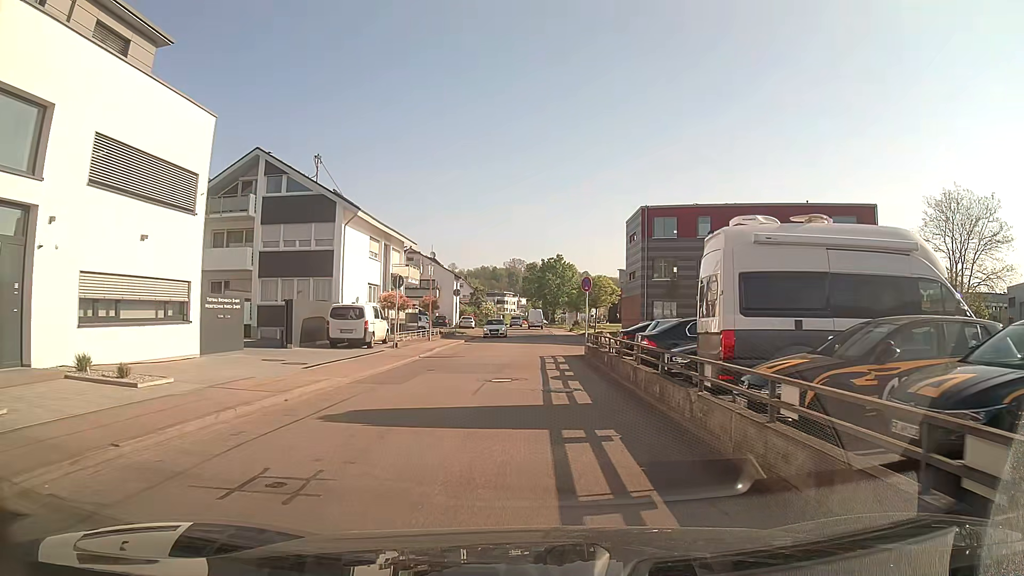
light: Day
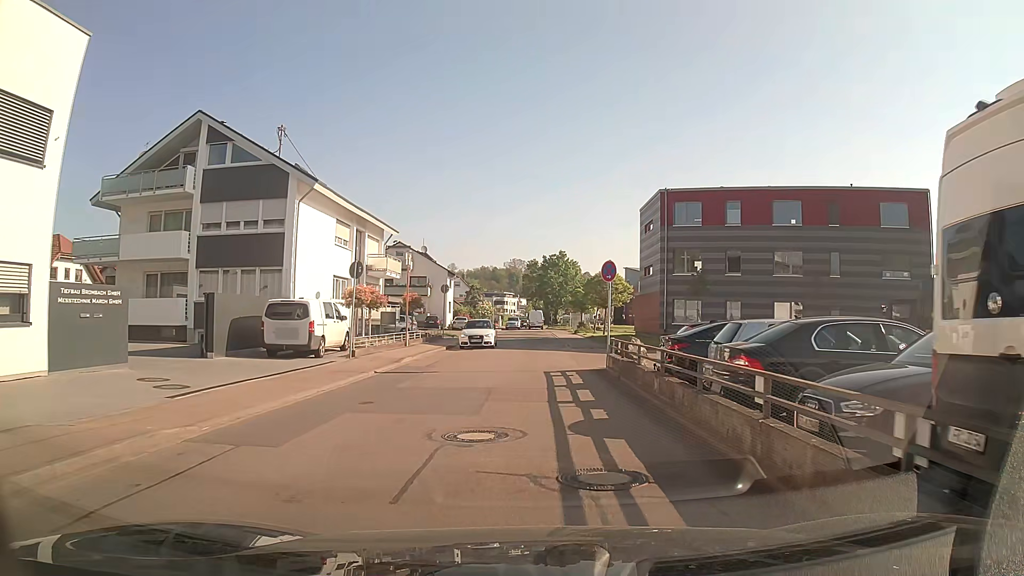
(0.0, +7.2) m; 0°
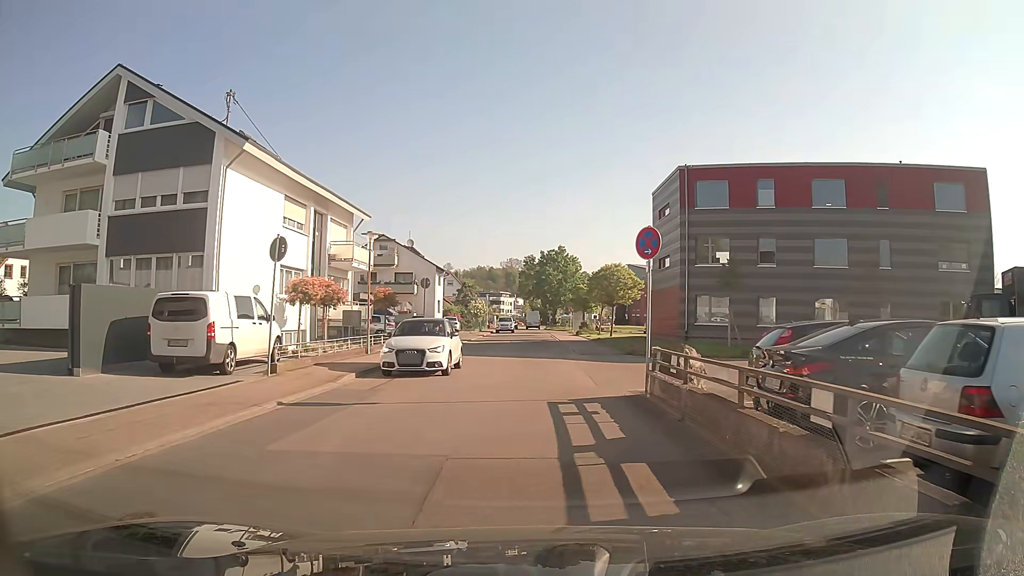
(+0.1, +6.7) m; 0°
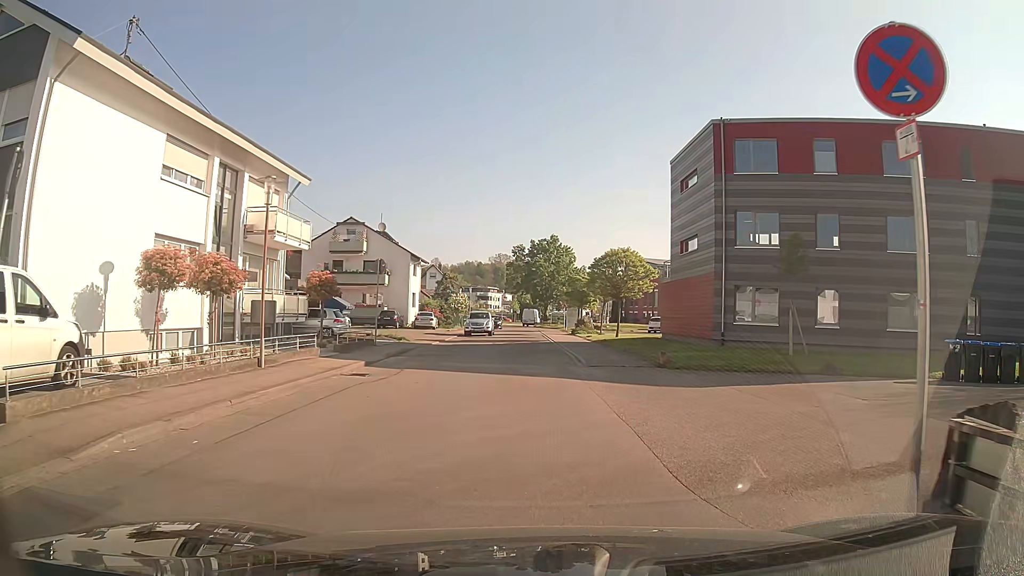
(+0.1, +8.8) m; +1°
